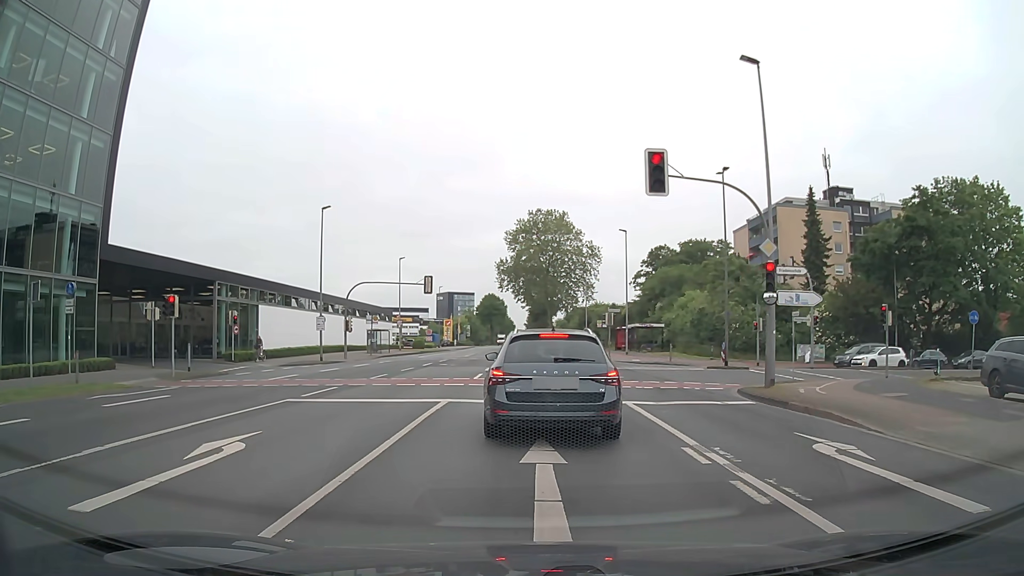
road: secondary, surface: asphalt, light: Day
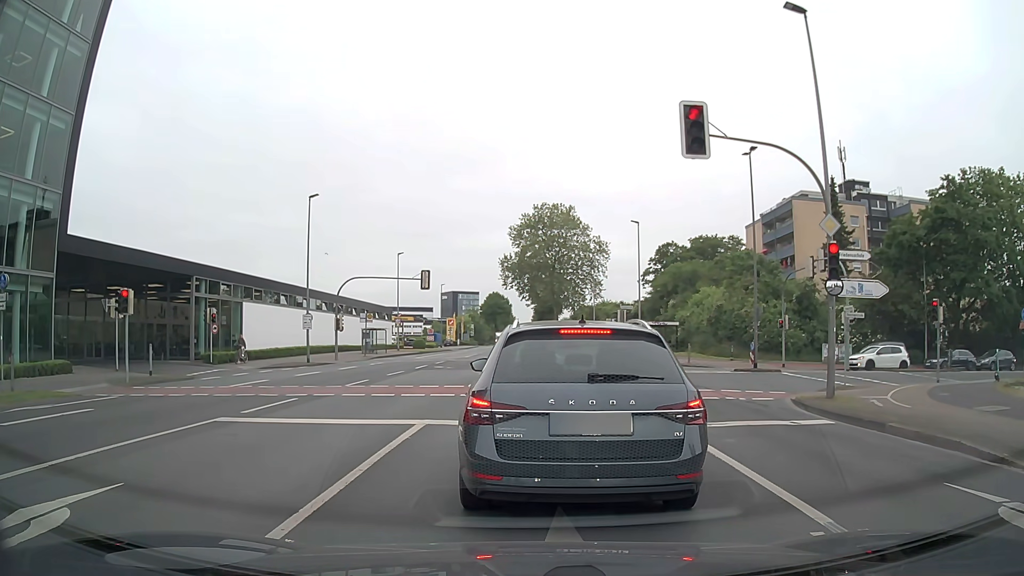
(-0.1, +3.8) m; -2°
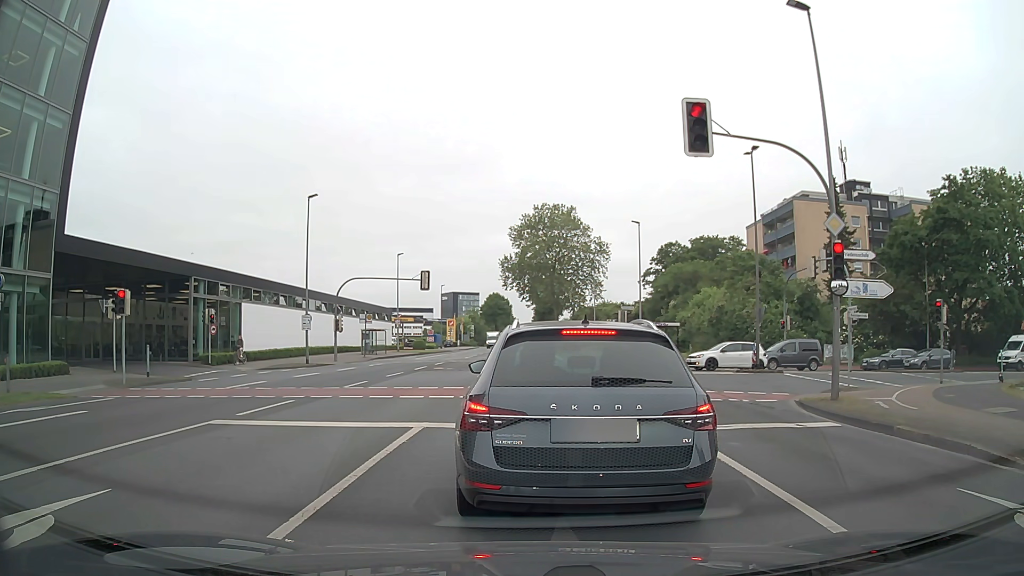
(0.0, +0.3) m; 0°
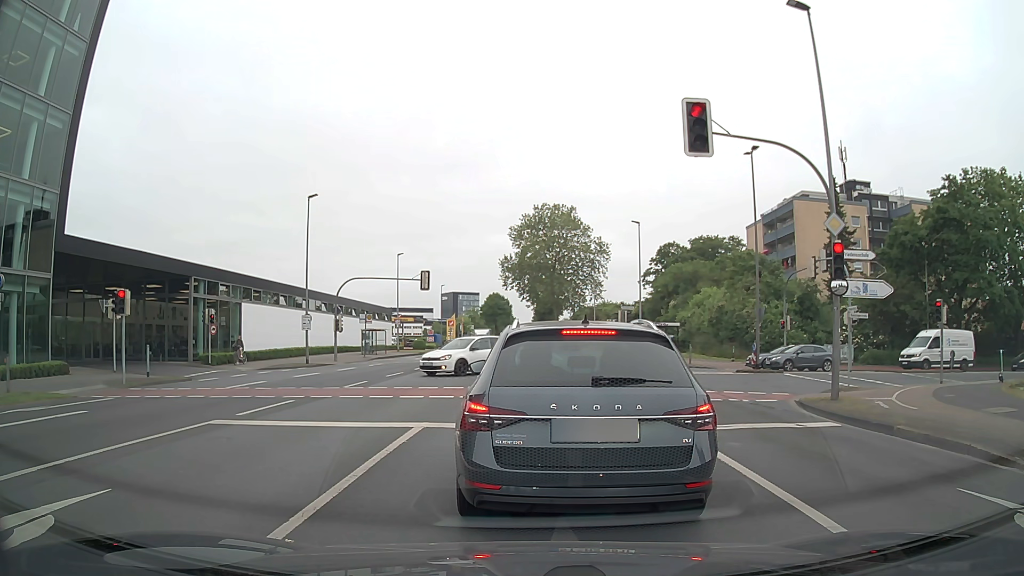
(0.0, 0.0) m; 0°
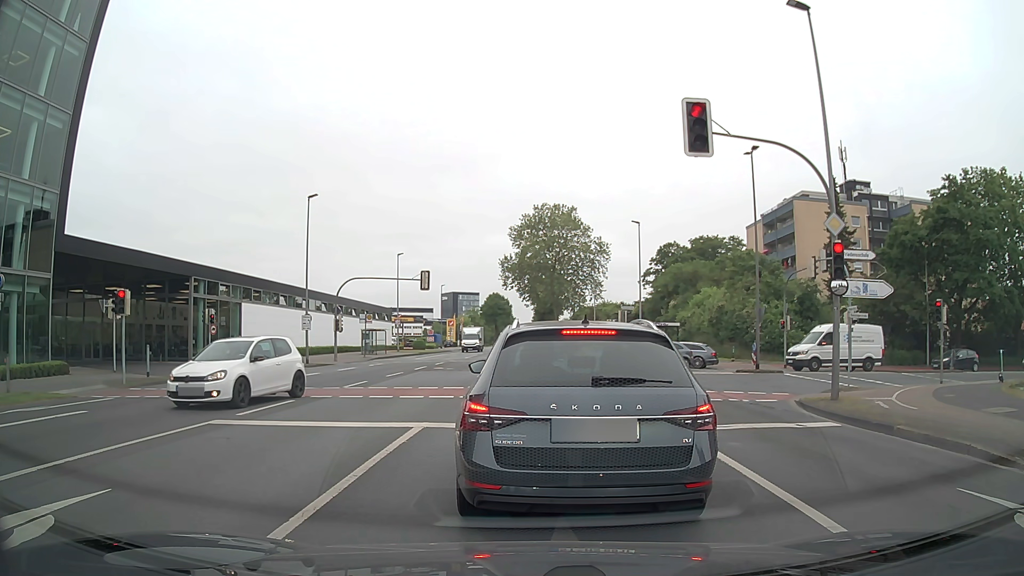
(0.0, 0.0) m; 0°
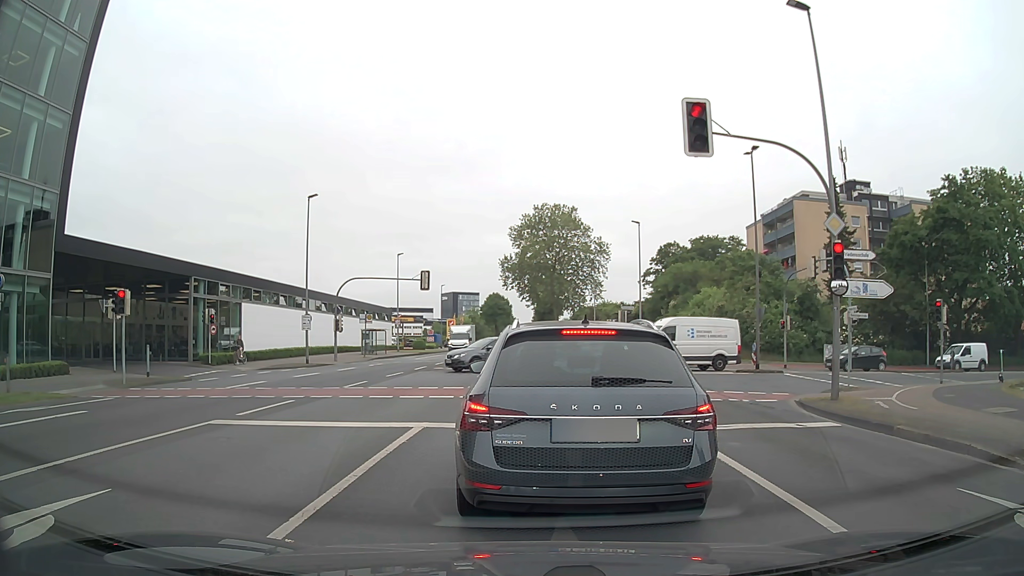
(0.0, 0.0) m; 0°
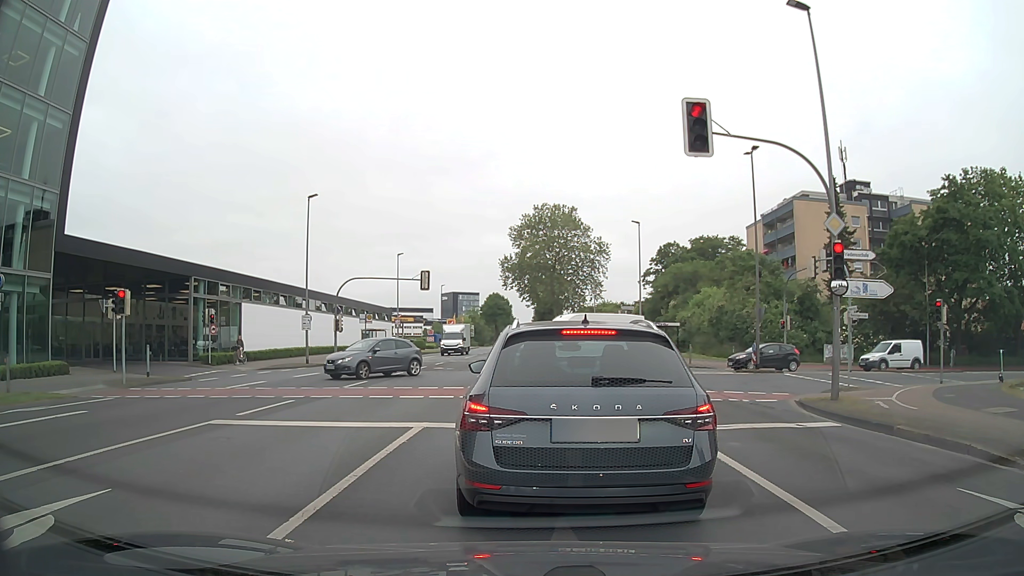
(0.0, 0.0) m; 0°
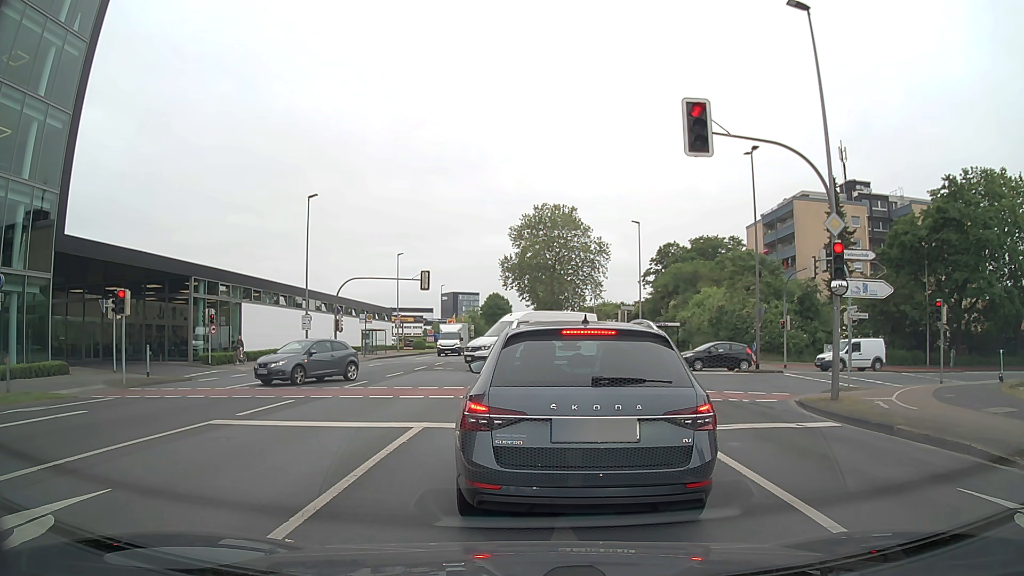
(0.0, 0.0) m; 0°
(0, +10) (+1, +20) (+1, +30) (+1, +40) (+1, +50) (+1, +60) (+1, +70) (+1, +80) (+2, +90) (+2, +100) m
